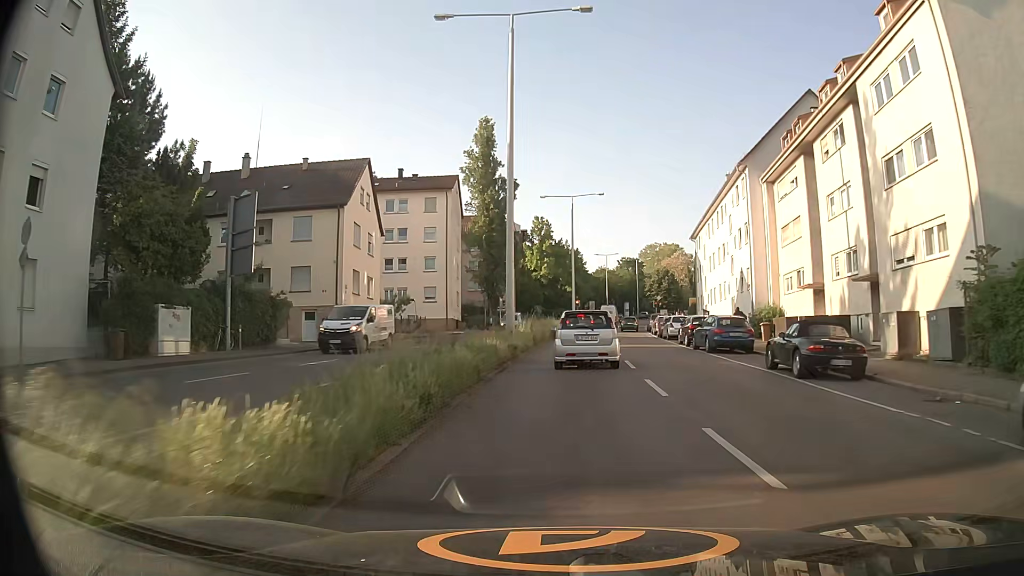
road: secondary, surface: asphalt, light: Day
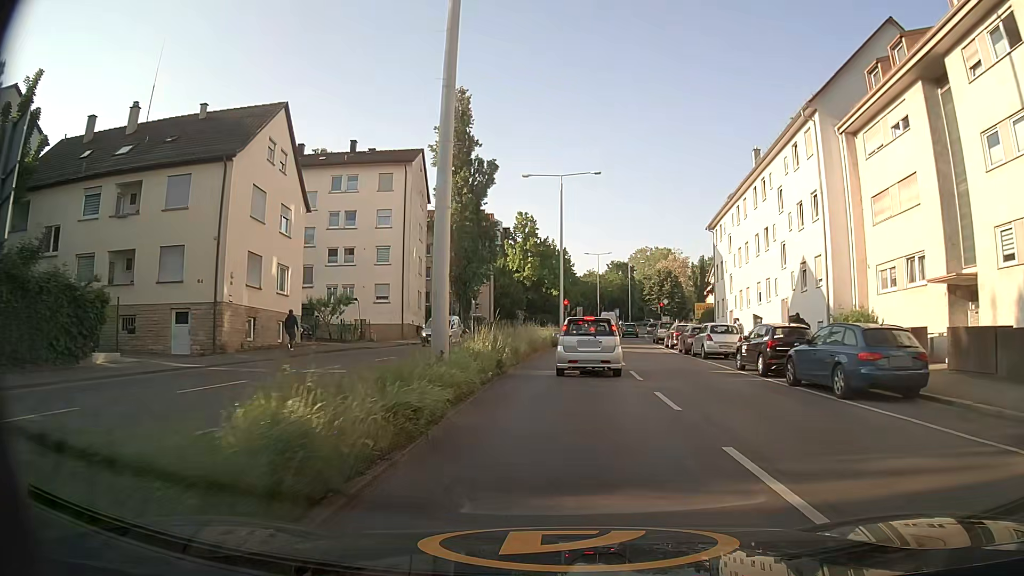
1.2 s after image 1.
(+0.1, +13.1) m; +1°
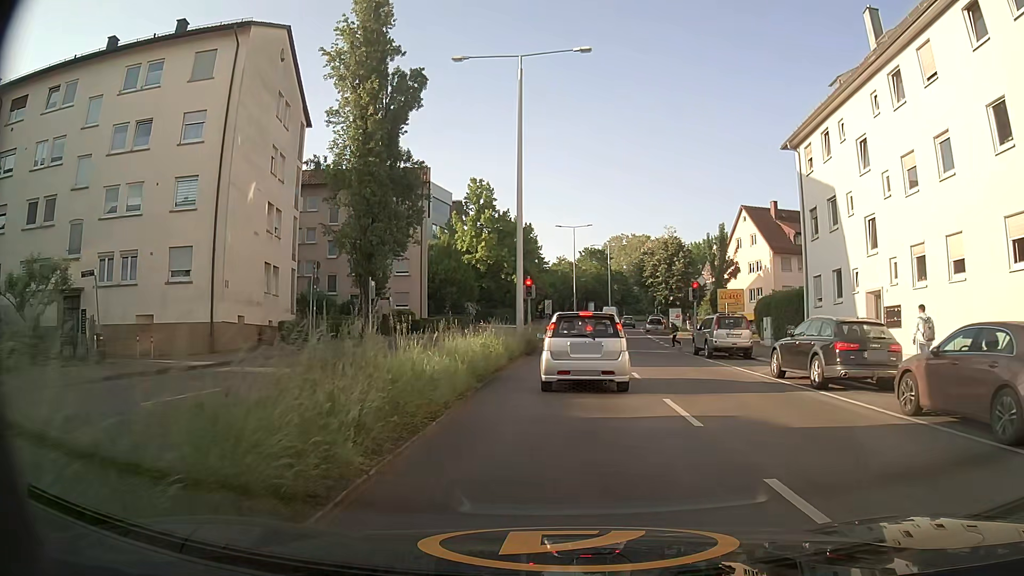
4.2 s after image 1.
(+1.1, +25.2) m; +4°
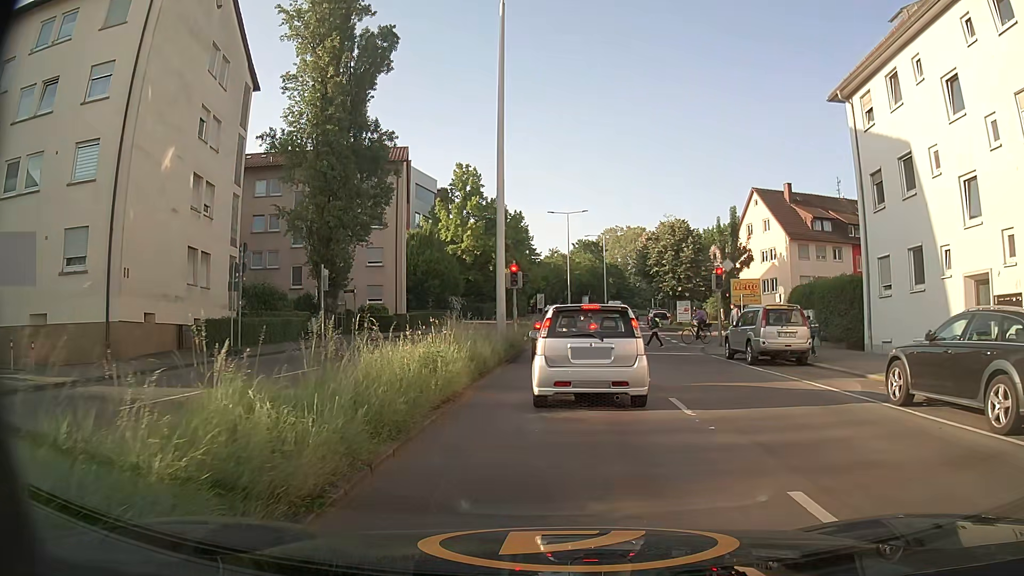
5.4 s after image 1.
(0.0, +6.3) m; -1°
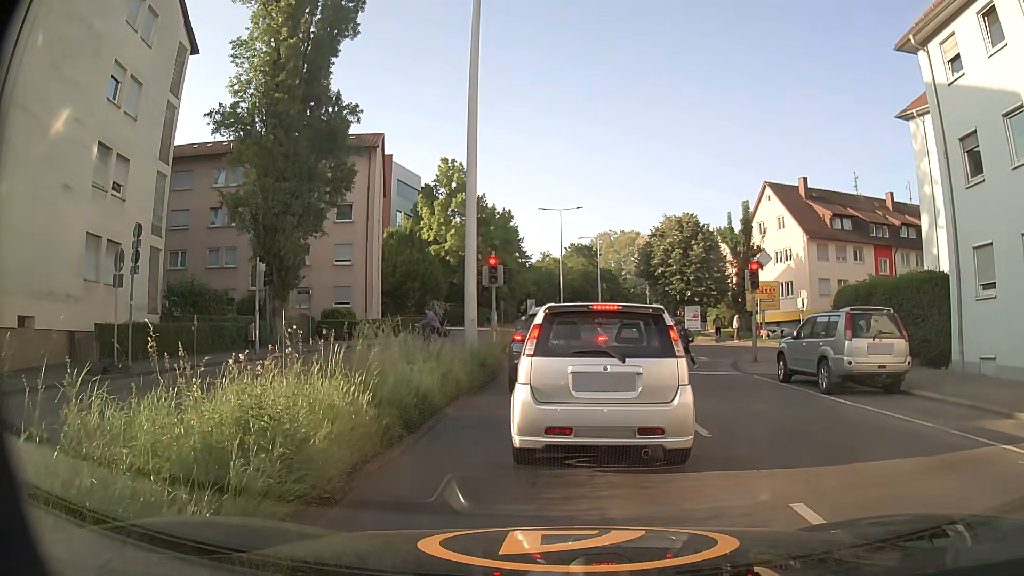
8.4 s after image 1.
(+0.1, +5.8) m; +2°
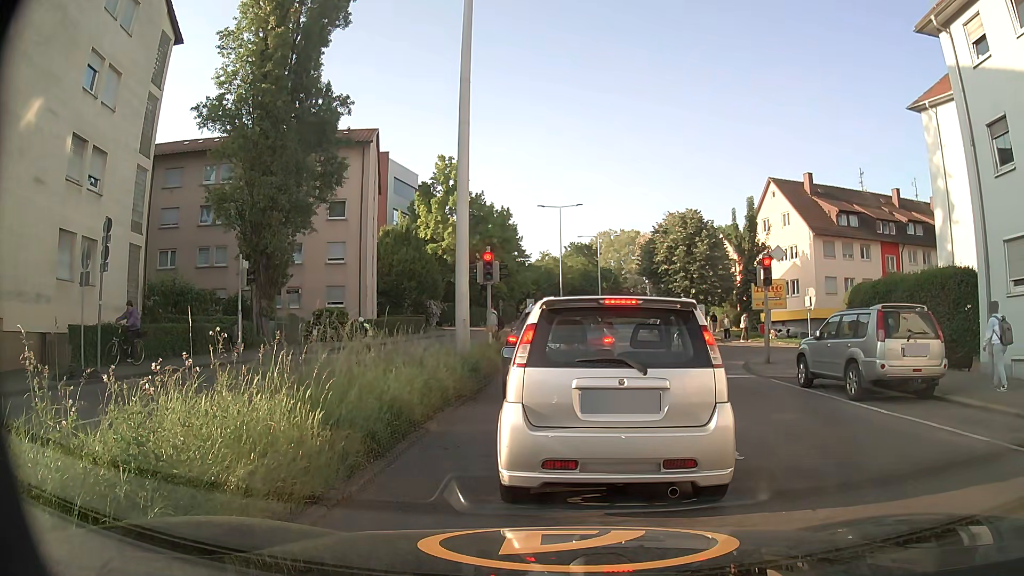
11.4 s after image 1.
(0.0, +1.4) m; 0°
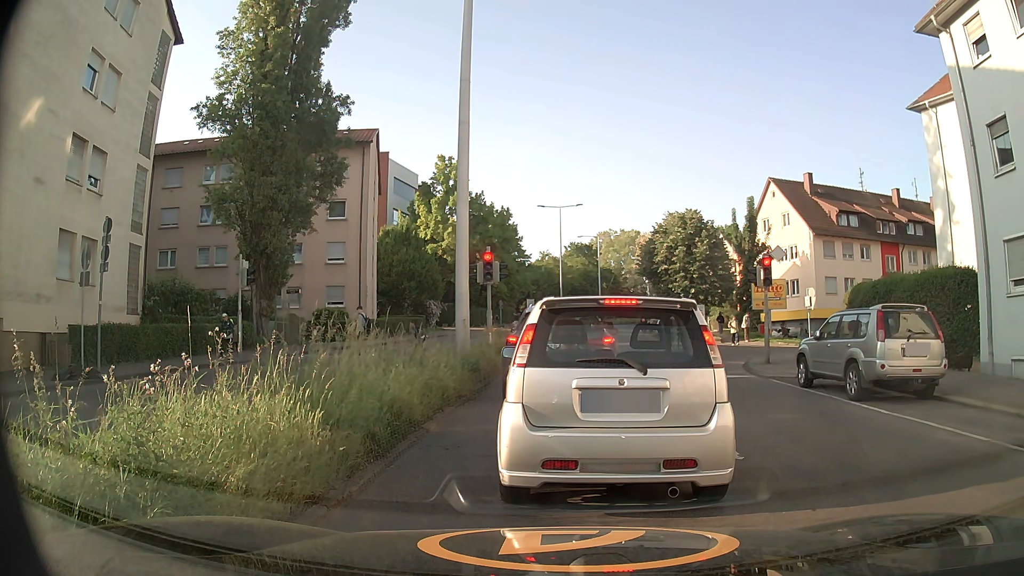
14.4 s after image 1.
(0.0, 0.0) m; 0°
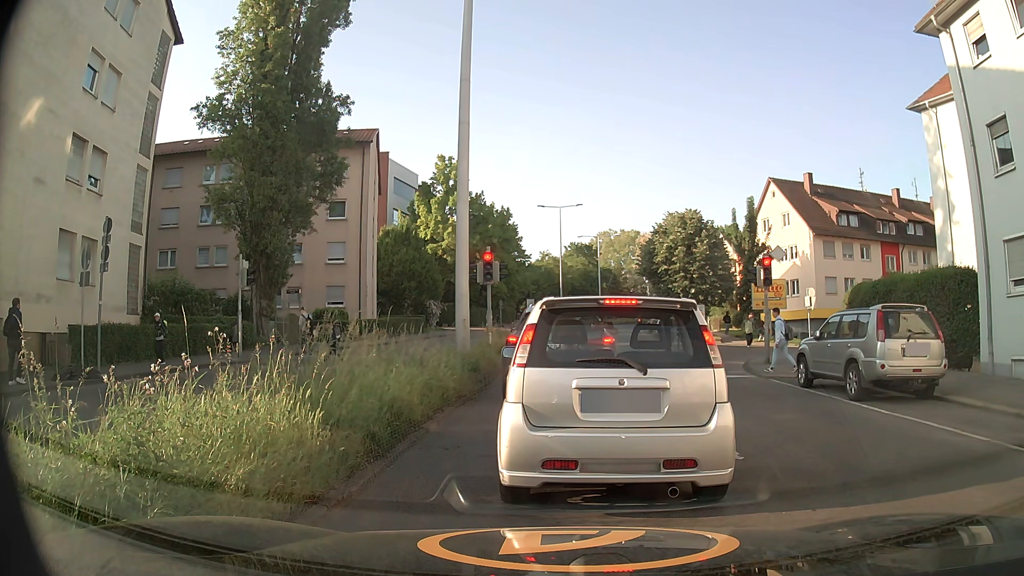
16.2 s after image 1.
(0.0, 0.0) m; 0°
(0, +10) (0, +20) (+1, +30) (+1, +40) (+1, +50) (+2, +60) (+3, +70) (+4, +80) (+5, +90) (+7, +100) m
